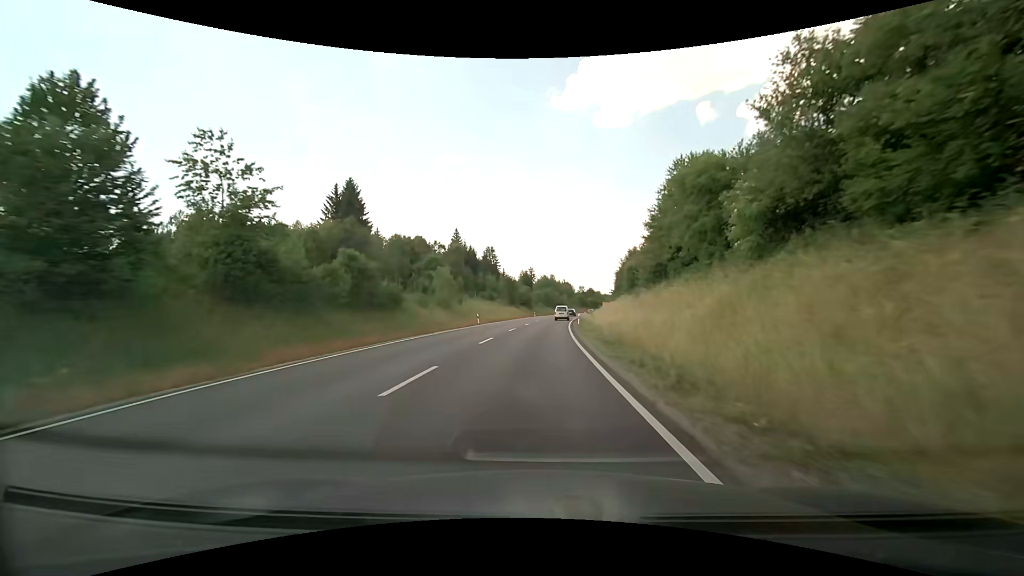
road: primary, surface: asphalt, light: Day
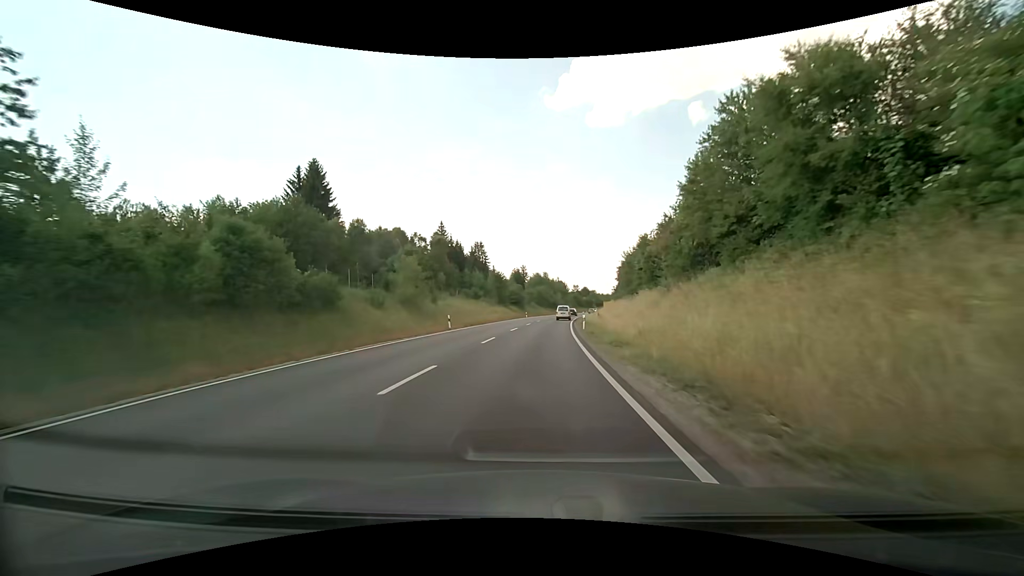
(+0.1, +11.9) m; +1°
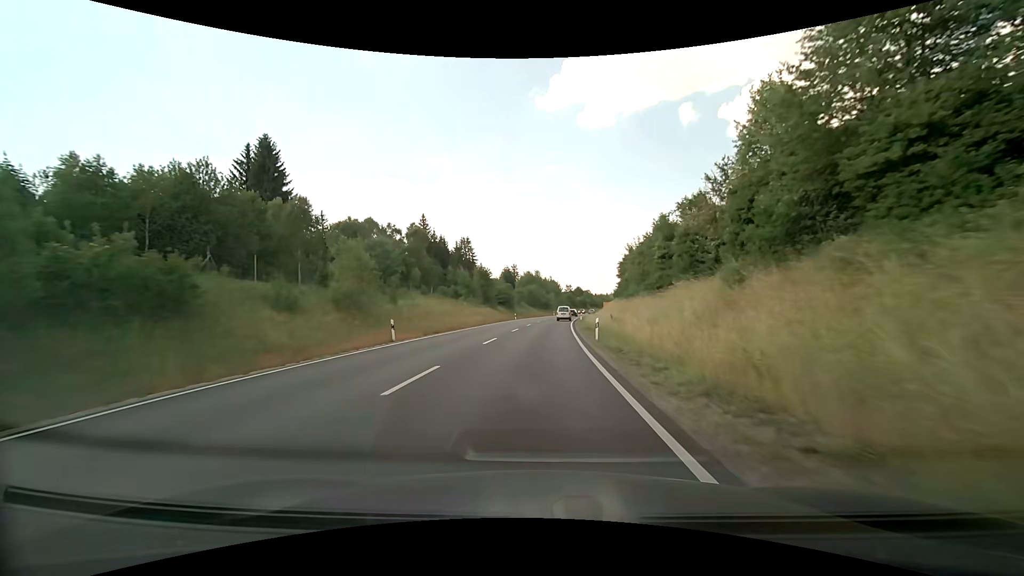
(+0.1, +12.0) m; +1°
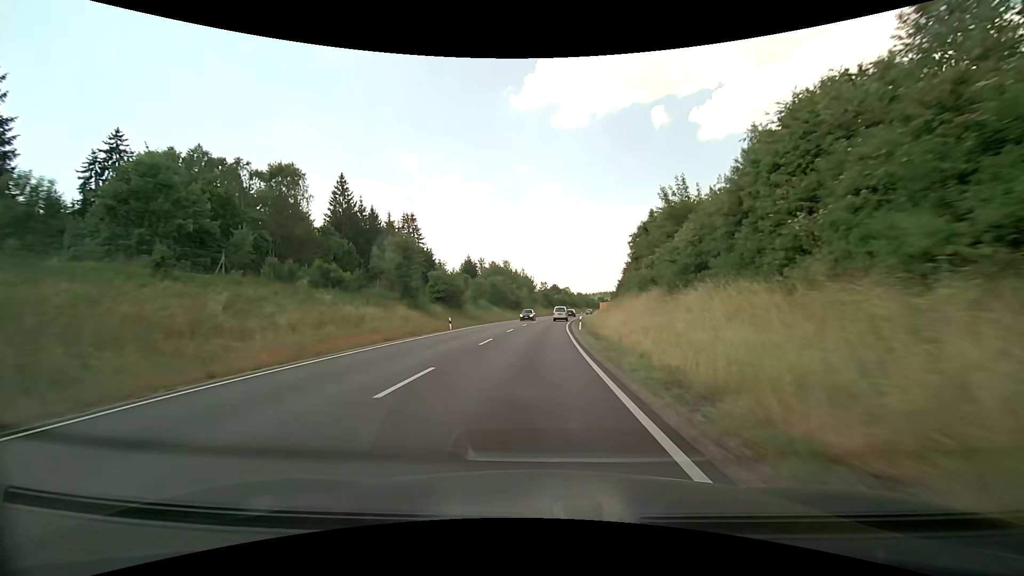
(+0.9, +36.4) m; +3°
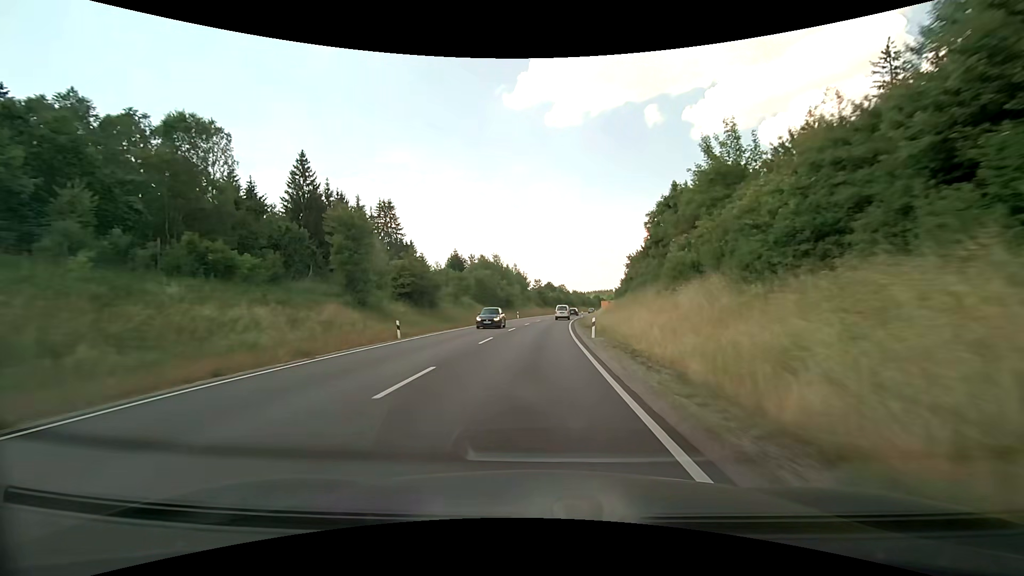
(+0.1, +12.3) m; +1°
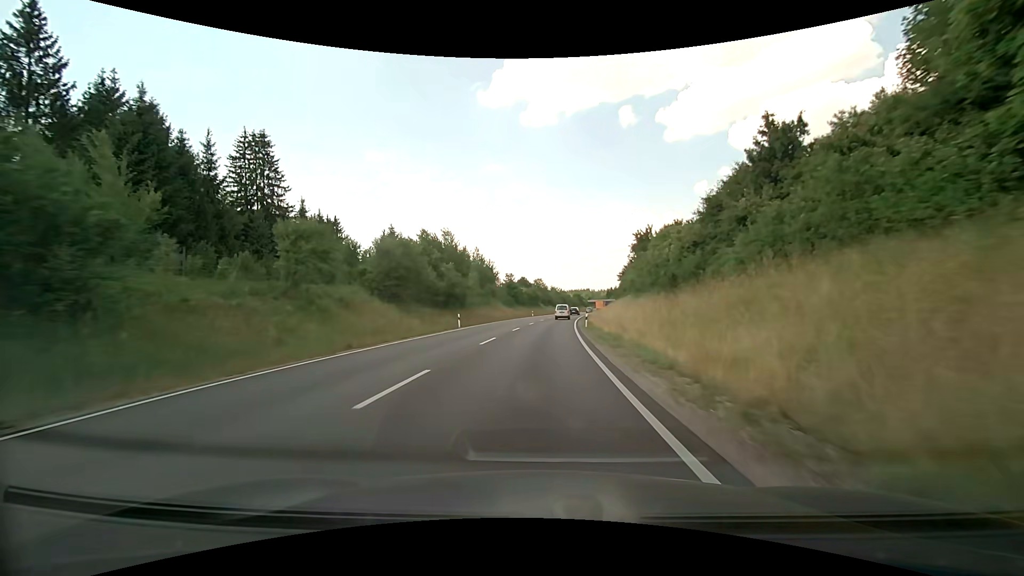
(+1.0, +37.0) m; +3°
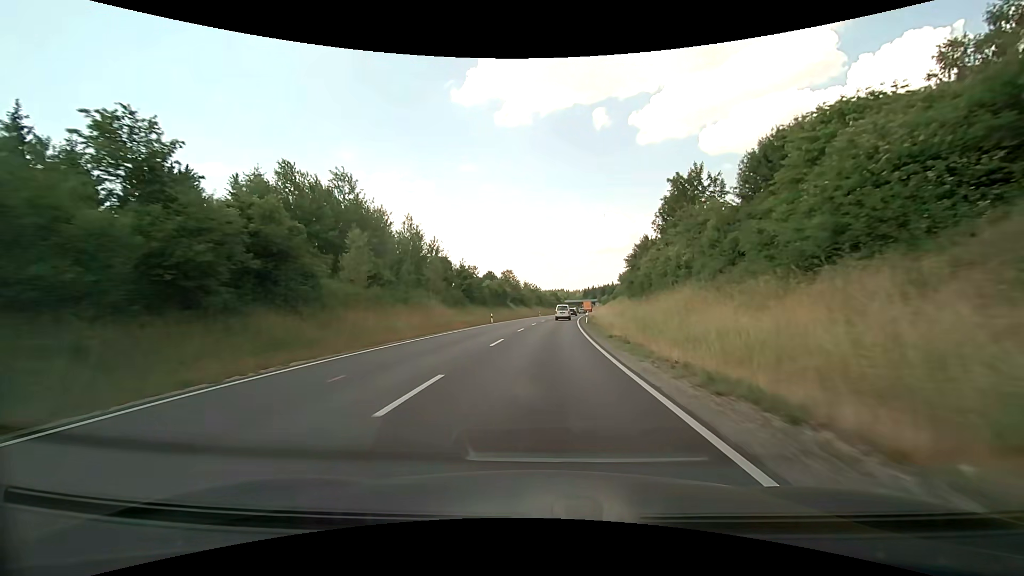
(+0.9, +36.7) m; +3°
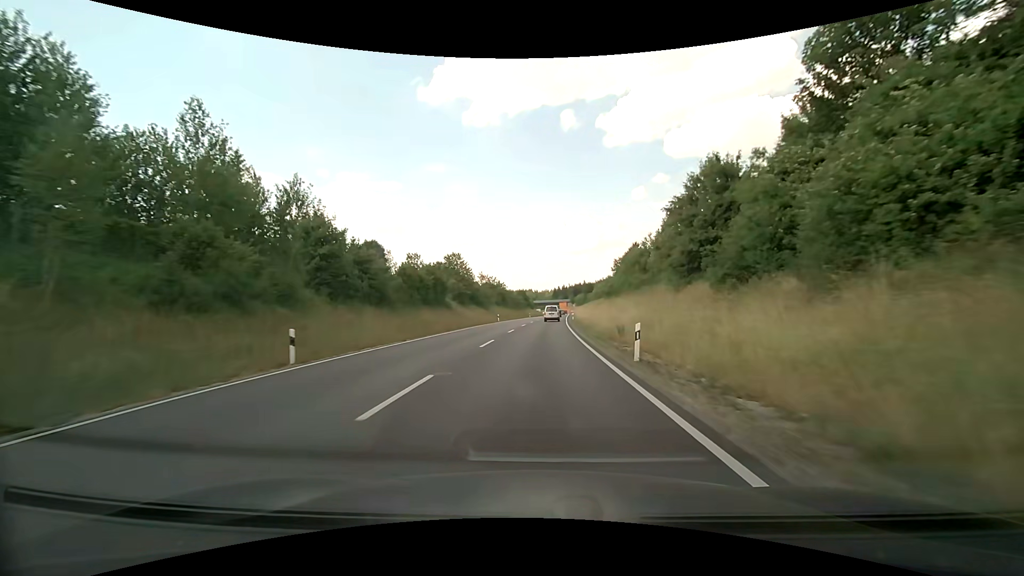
(+1.2, +36.3) m; +4°
(0, +10) (0, +20) (+1, +30) (+1, +40) (+1, +50) (+2, +60) (+3, +70) (+3, +80) (+4, +90) (+5, +100) m
